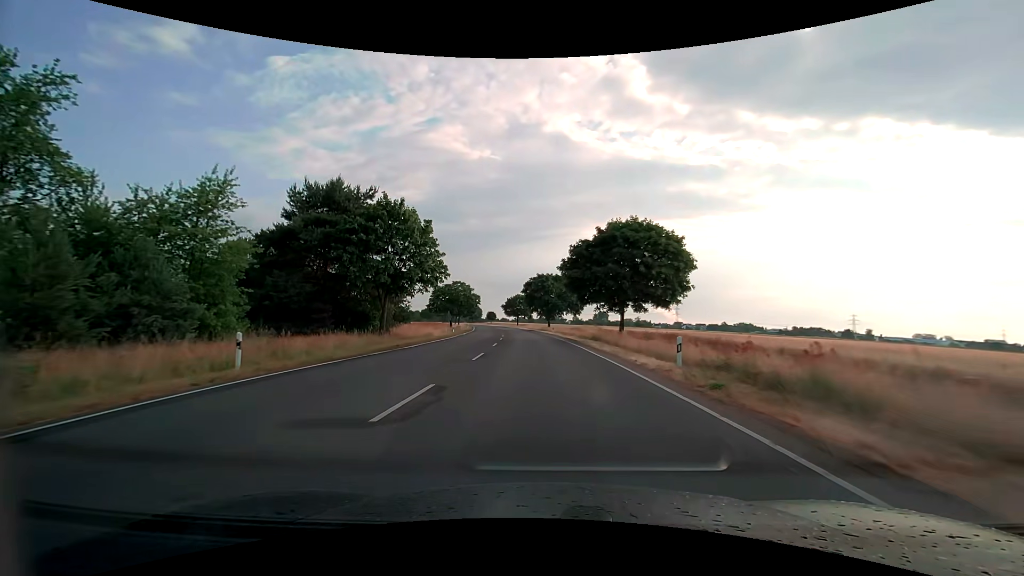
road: secondary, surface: asphalt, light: Day
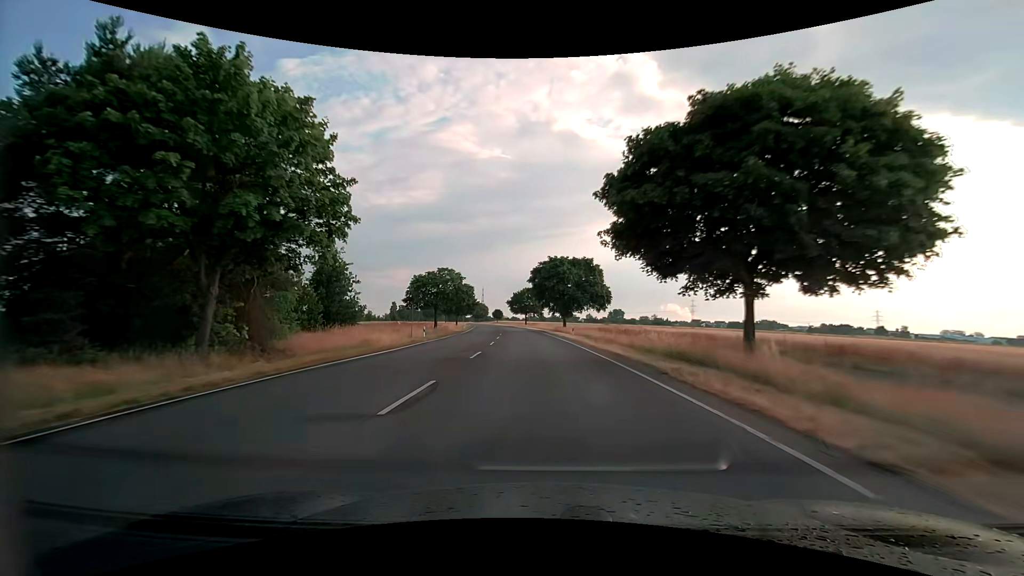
(-0.2, +21.6) m; -1°
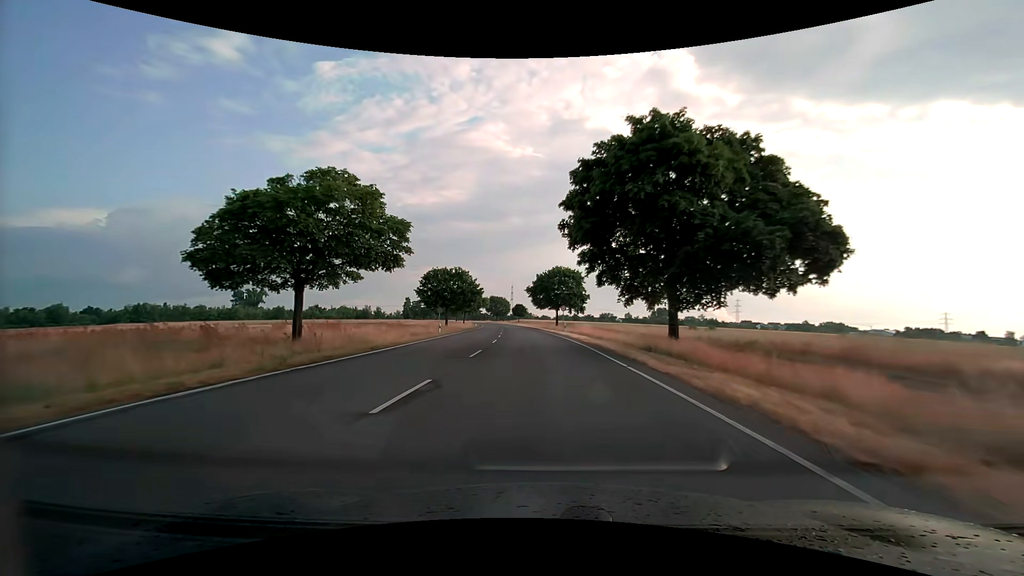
(-1.4, +44.8) m; -4°
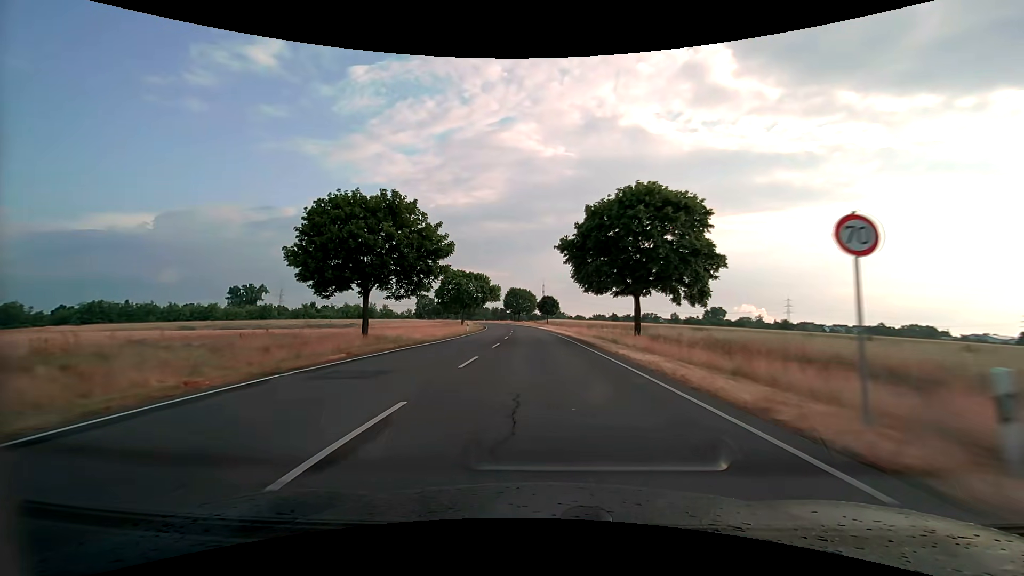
(-1.5, +44.8) m; -4°
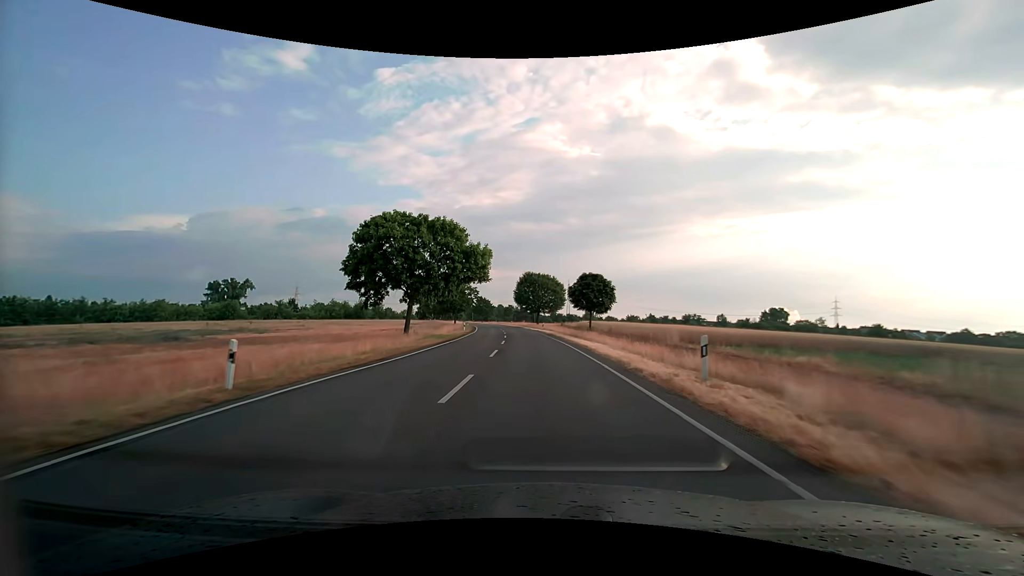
(-1.0, +44.6) m; -2°
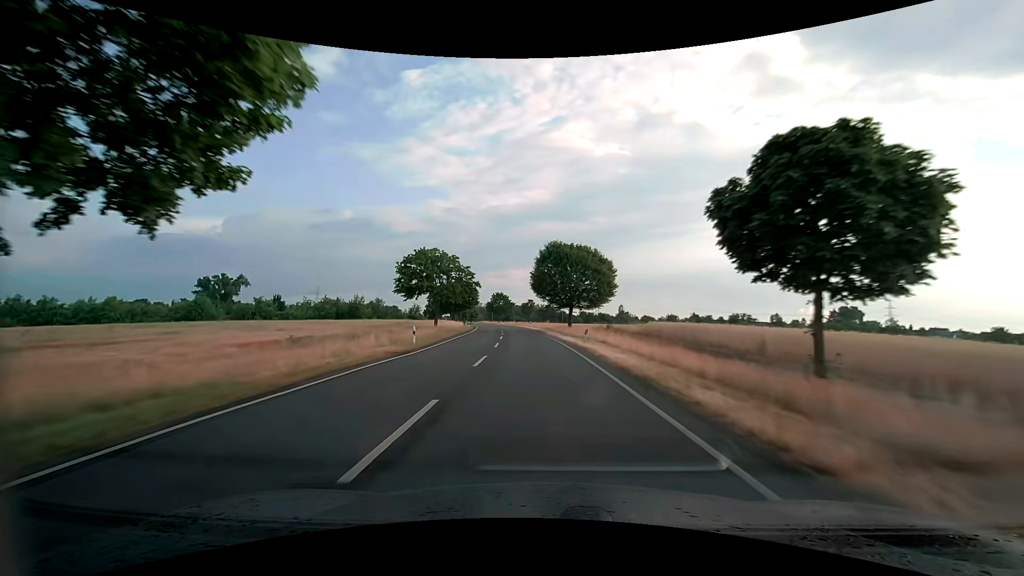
(-0.9, +32.9) m; -3°
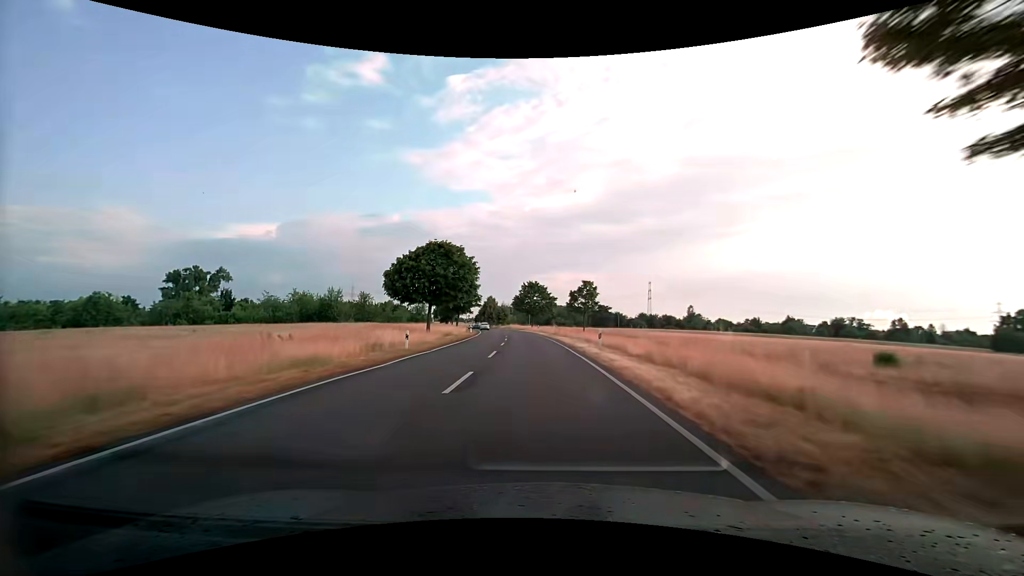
(-2.5, +52.9) m; -5°
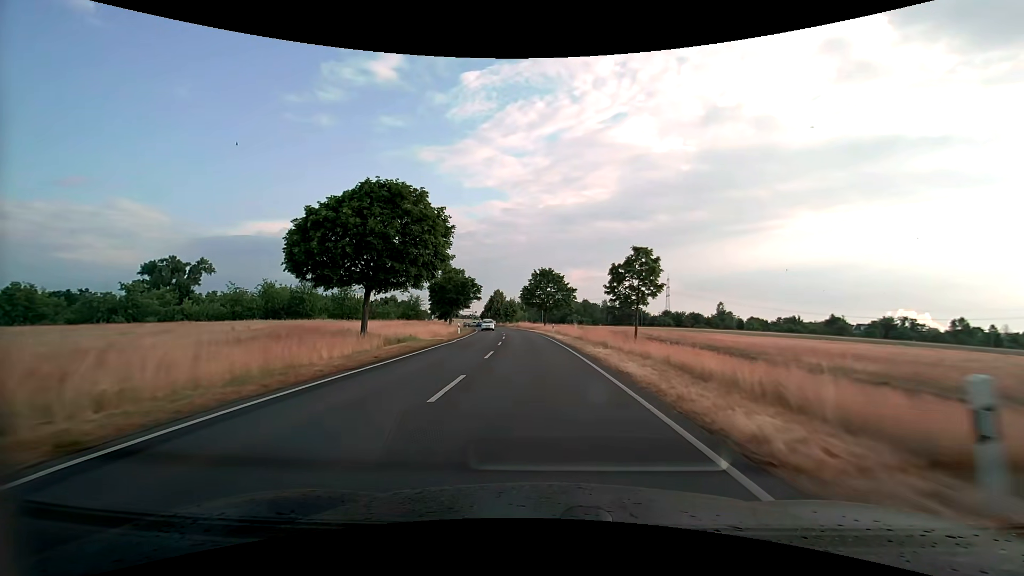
(-0.3, +20.6) m; -2°
(0, +10) (0, +20) (-1, +30) (-1, +40) (-2, +50) (-3, +60) (-4, +70) (-5, +80) (-7, +90) (-8, +100) m
